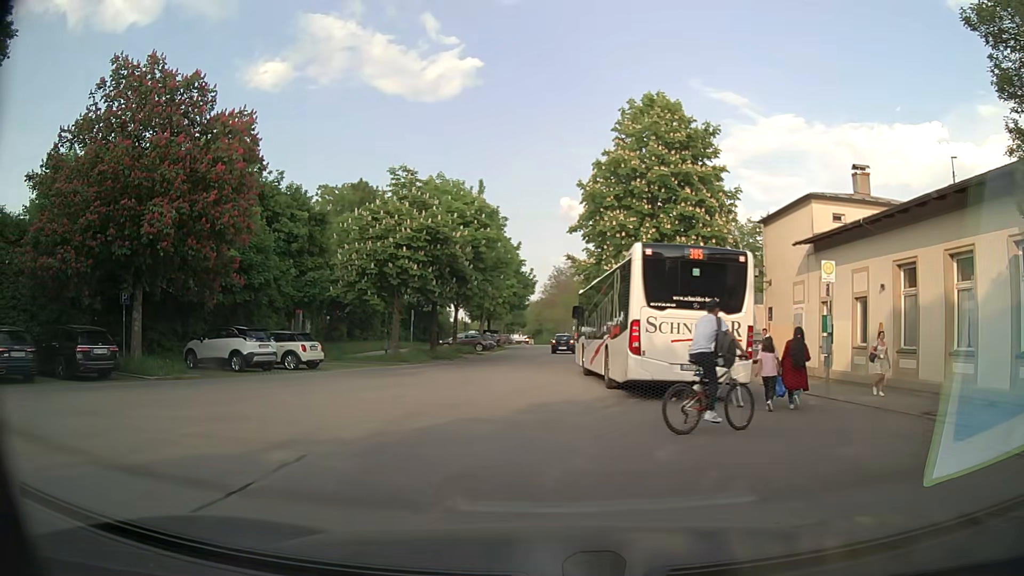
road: residential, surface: asphalt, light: Day
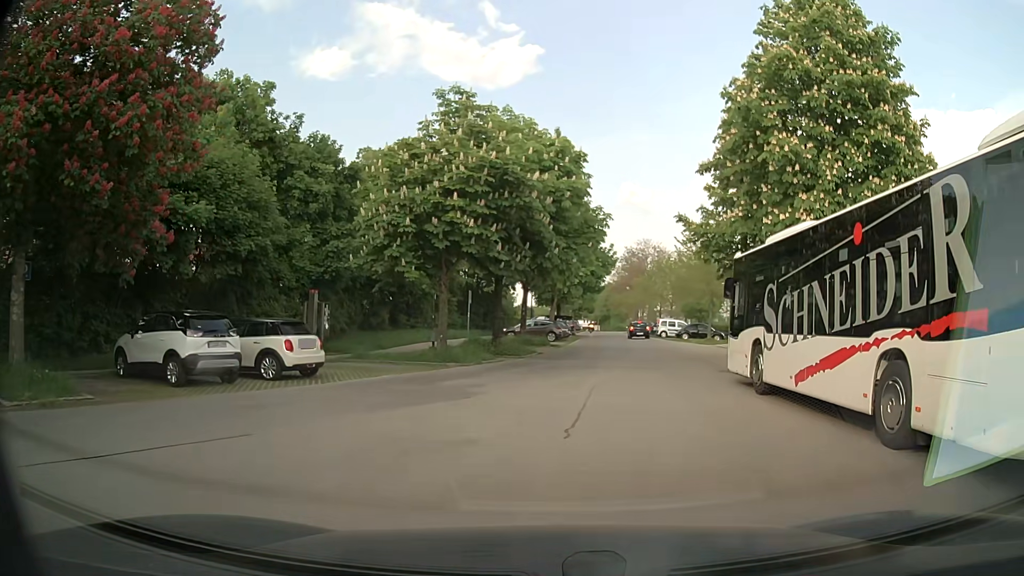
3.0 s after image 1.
(-1.4, +9.9) m; -5°
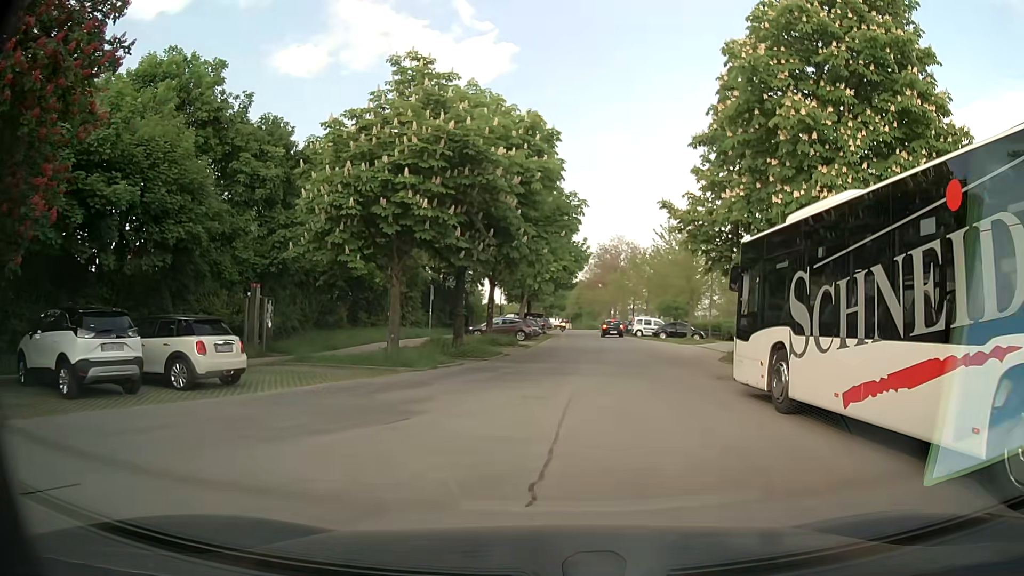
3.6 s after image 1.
(+0.1, +2.9) m; +3°
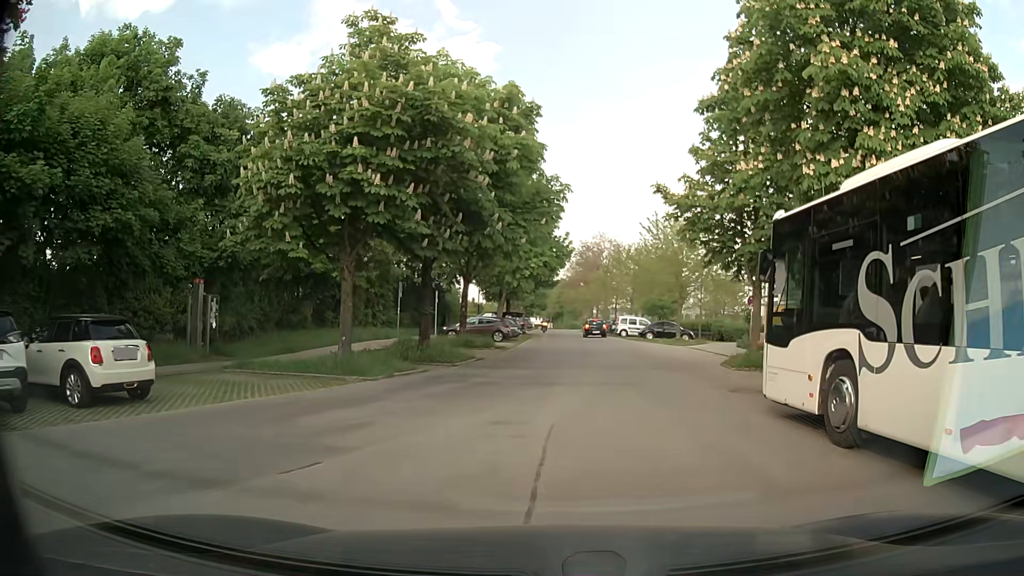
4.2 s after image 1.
(0.0, +2.9) m; +2°
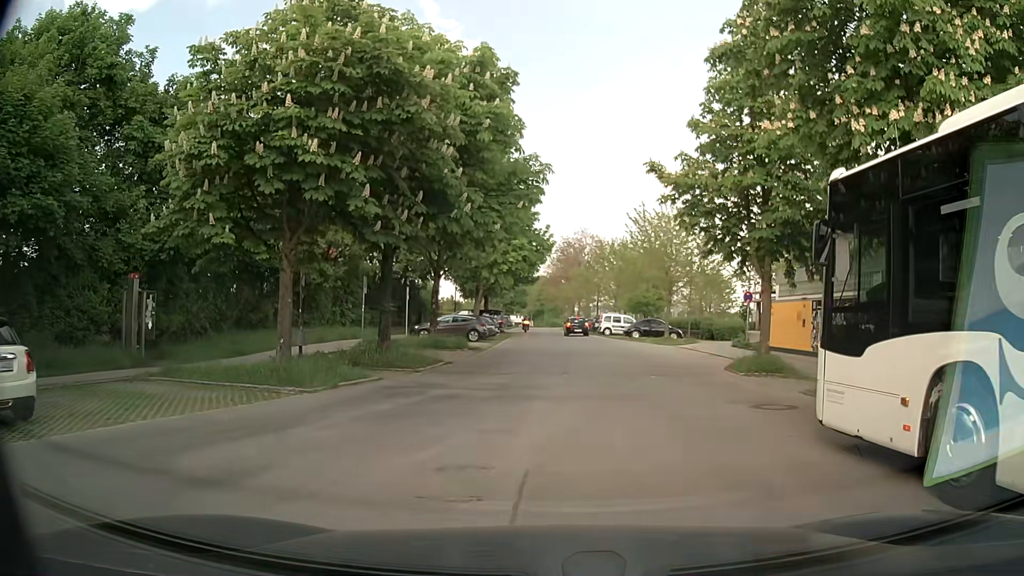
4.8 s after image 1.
(0.0, +2.8) m; +1°
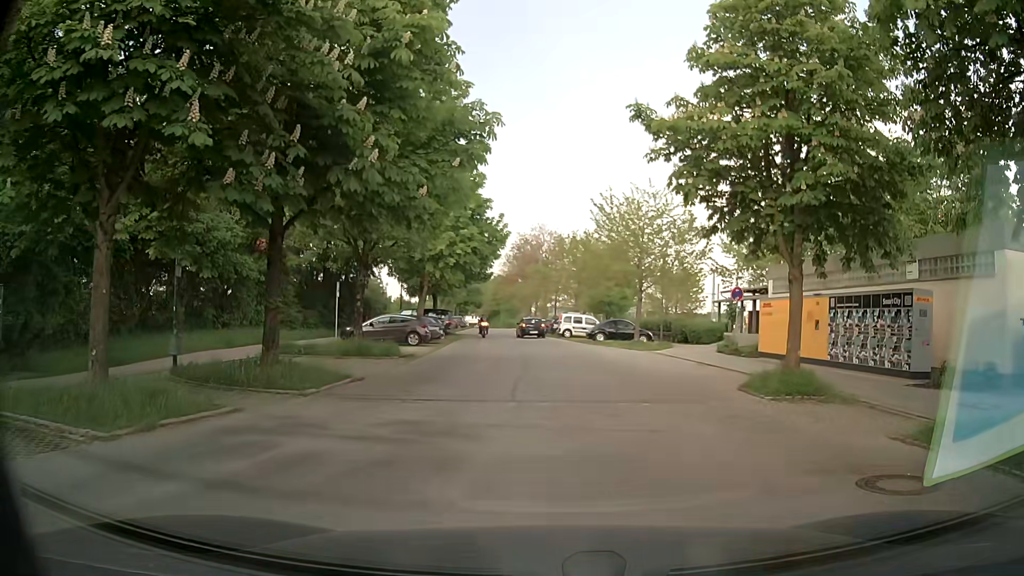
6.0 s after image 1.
(+0.2, +5.2) m; +4°
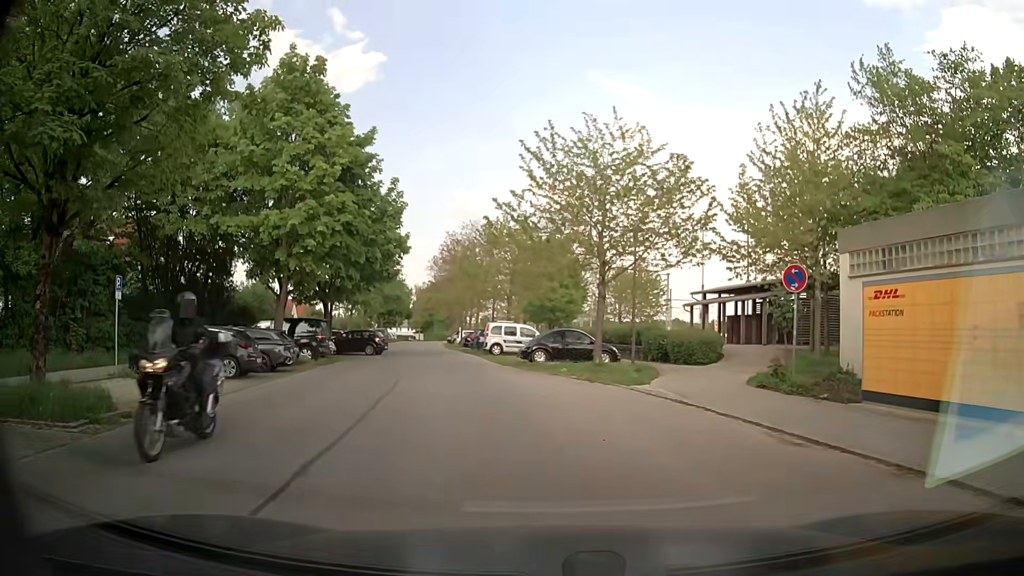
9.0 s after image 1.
(+1.0, +13.3) m; +5°
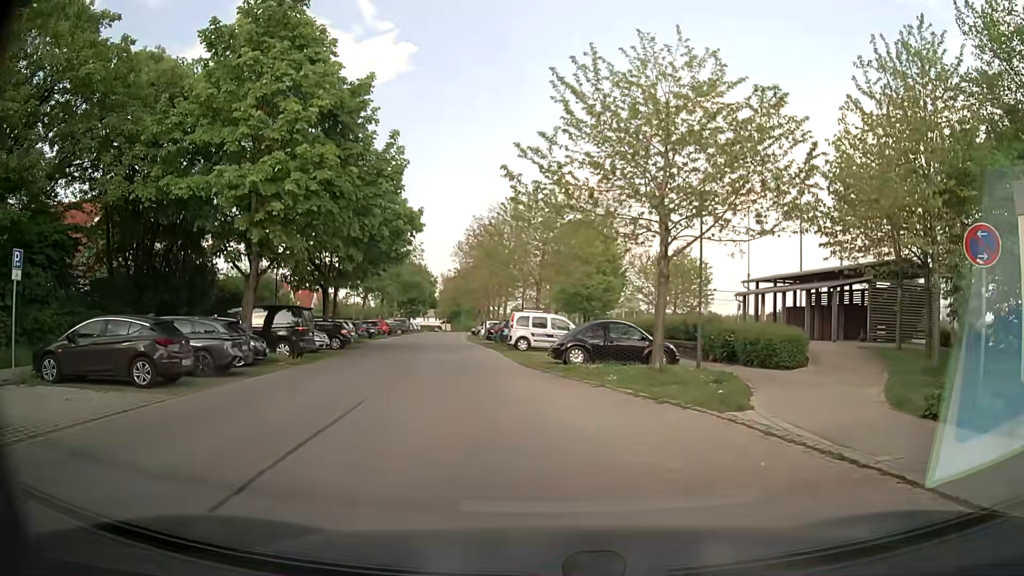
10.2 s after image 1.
(-0.1, +6.0) m; -5°
